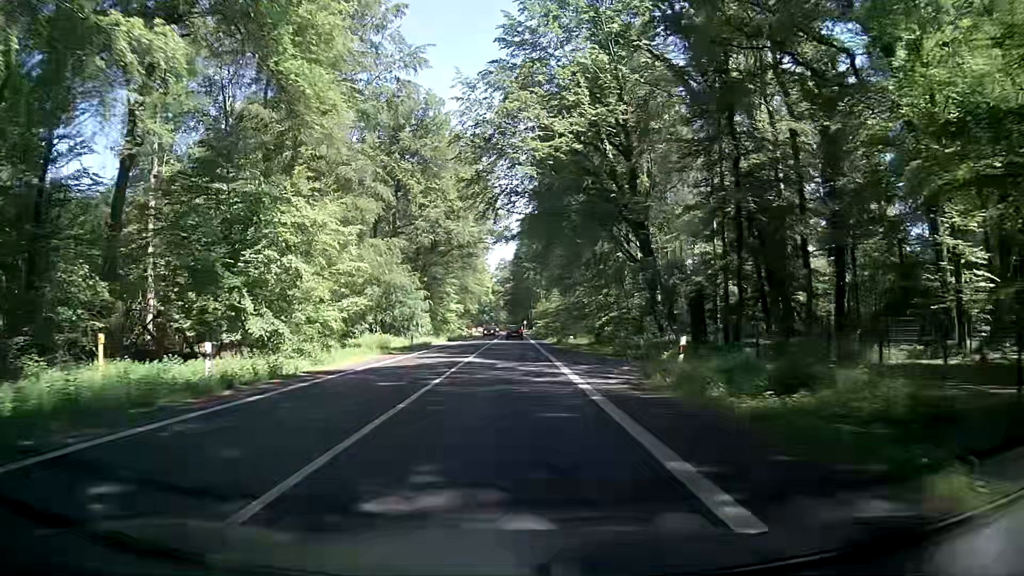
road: secondary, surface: asphalt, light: Day
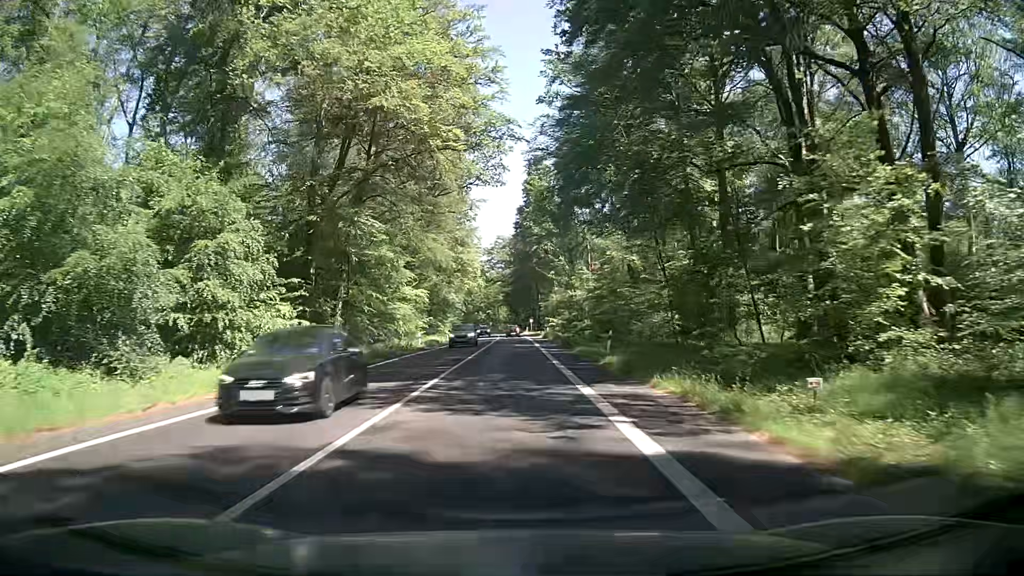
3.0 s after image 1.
(+0.4, +51.9) m; +1°
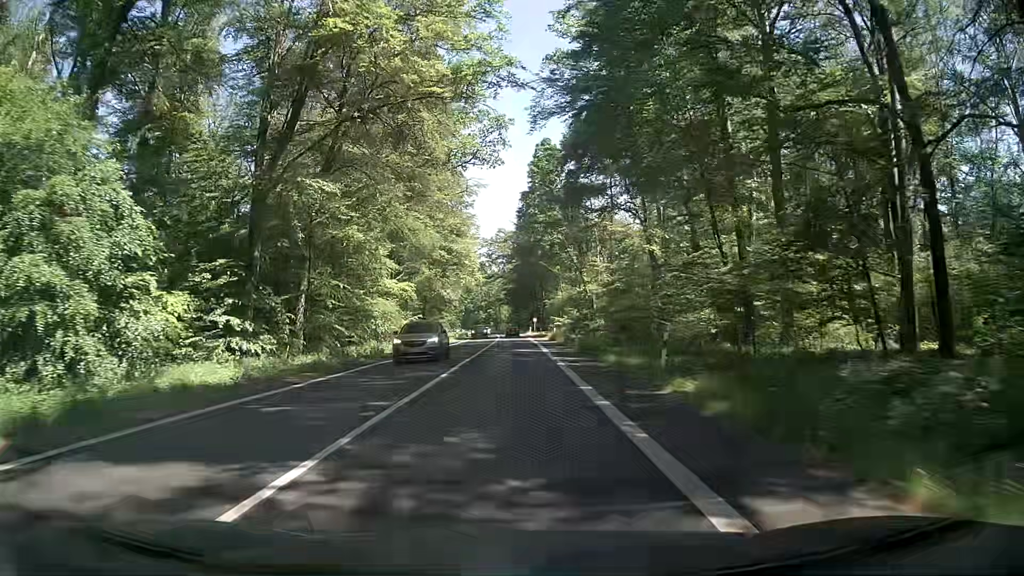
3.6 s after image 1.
(-0.1, +10.8) m; -1°
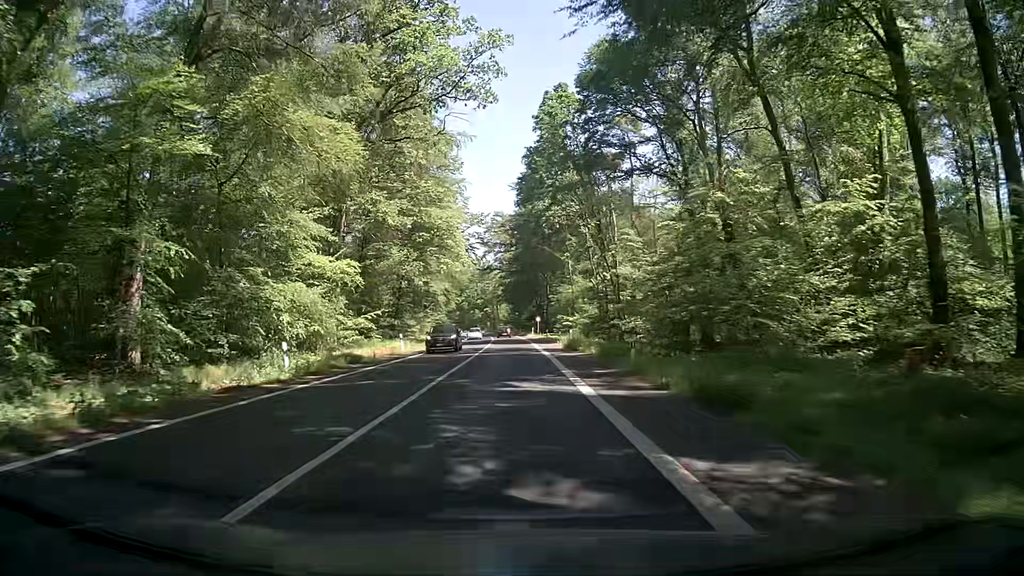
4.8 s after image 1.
(+0.1, +21.7) m; 0°
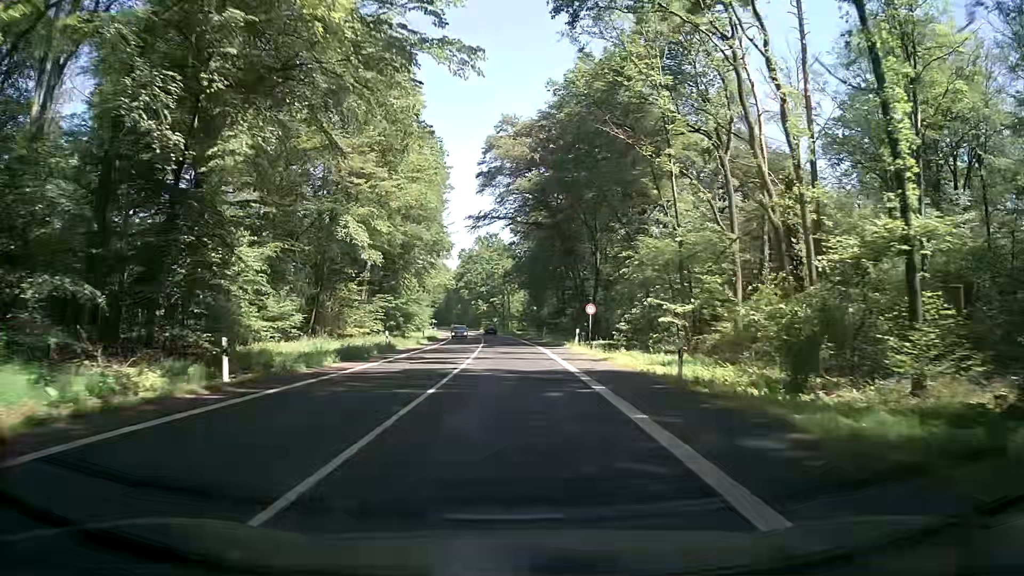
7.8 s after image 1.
(-0.3, +55.2) m; -1°
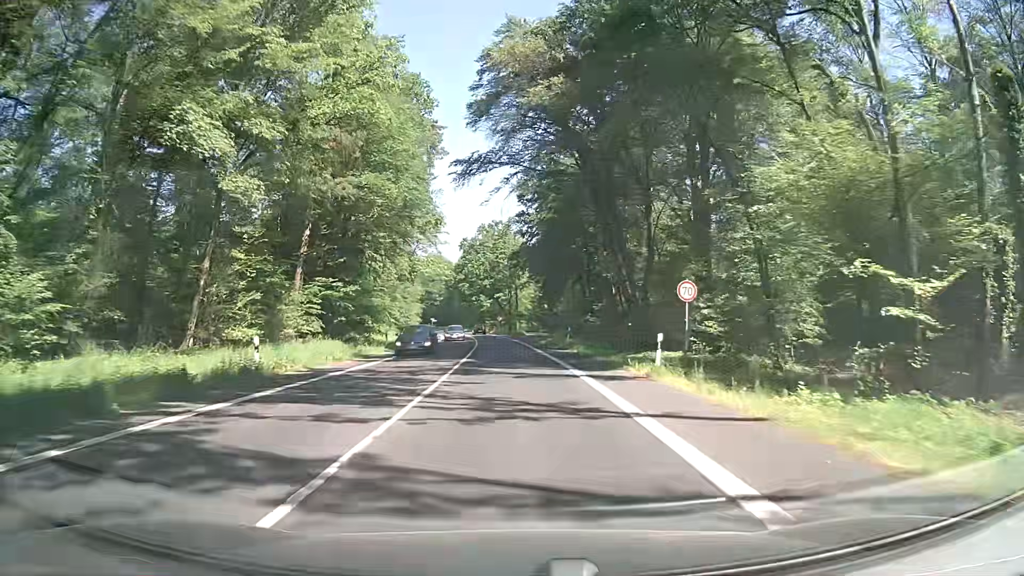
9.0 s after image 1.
(-0.3, +22.3) m; -1°
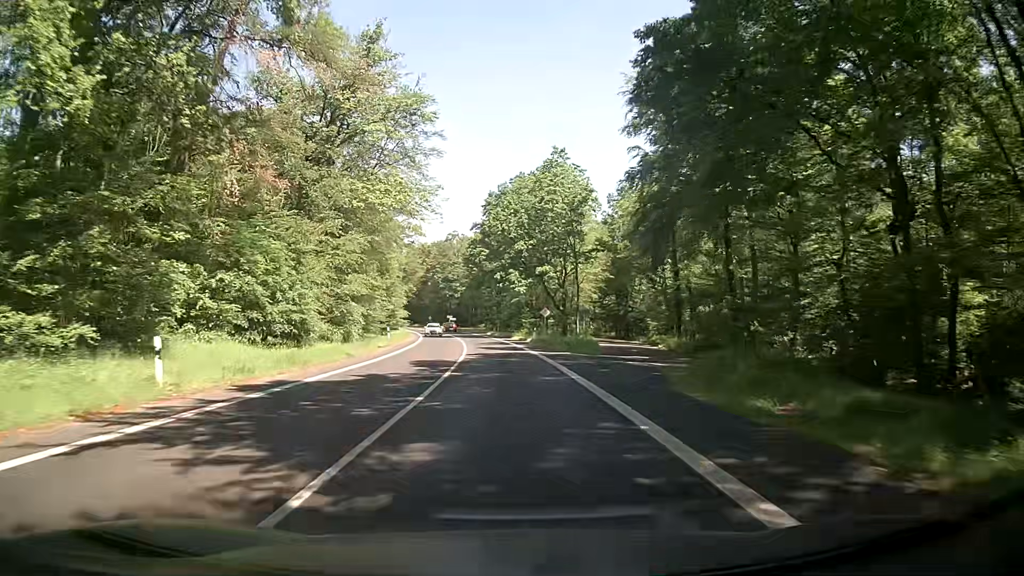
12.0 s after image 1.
(-1.8, +56.1) m; -4°
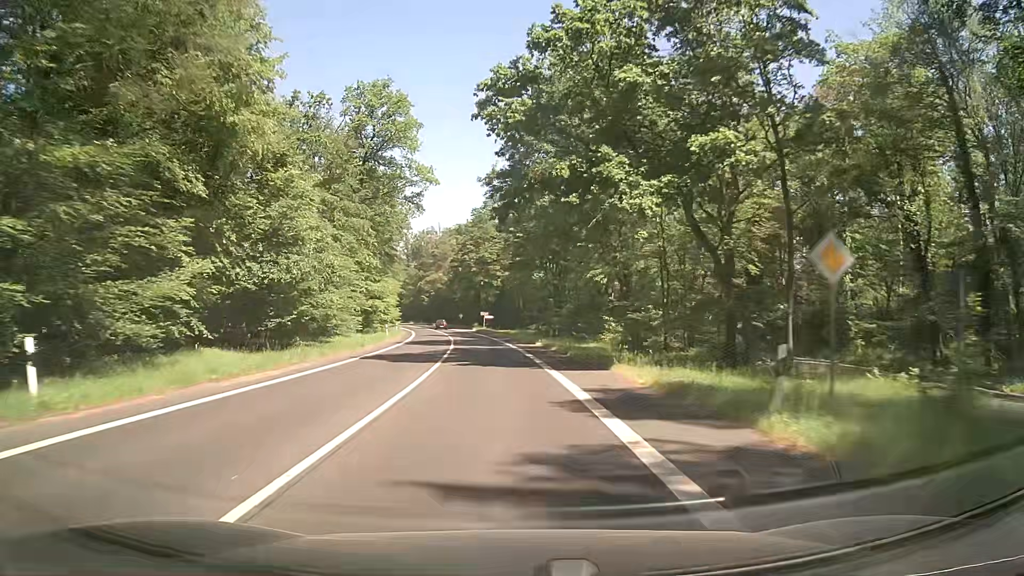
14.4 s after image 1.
(-1.0, +45.0) m; -4°
(0, +10) (0, +20) (-1, +30) (-2, +40) (-3, +50) (-4, +60) (-5, +70) (-7, +80) (-9, +89) (-10, +99) m
